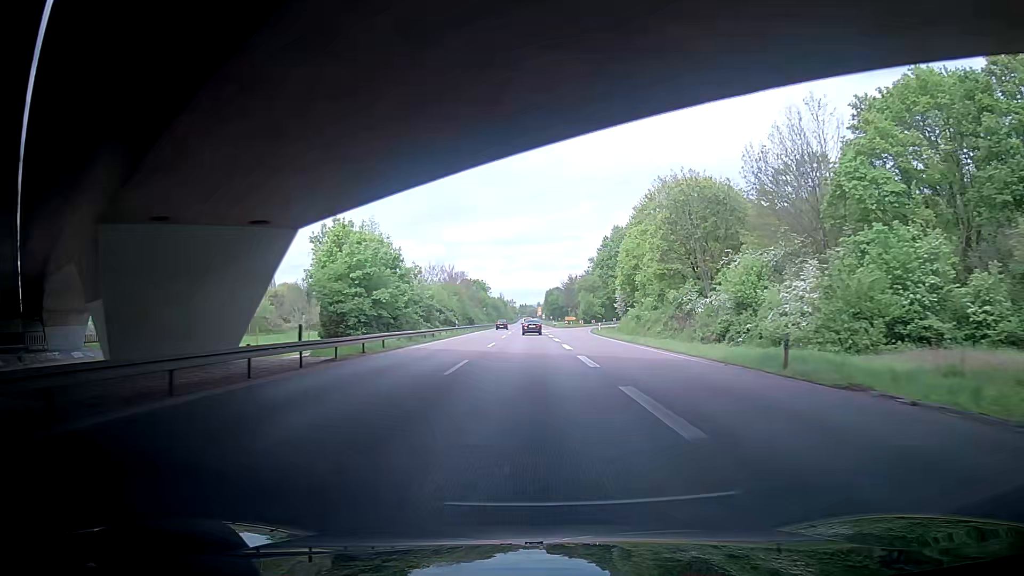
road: trunk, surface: asphalt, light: Day
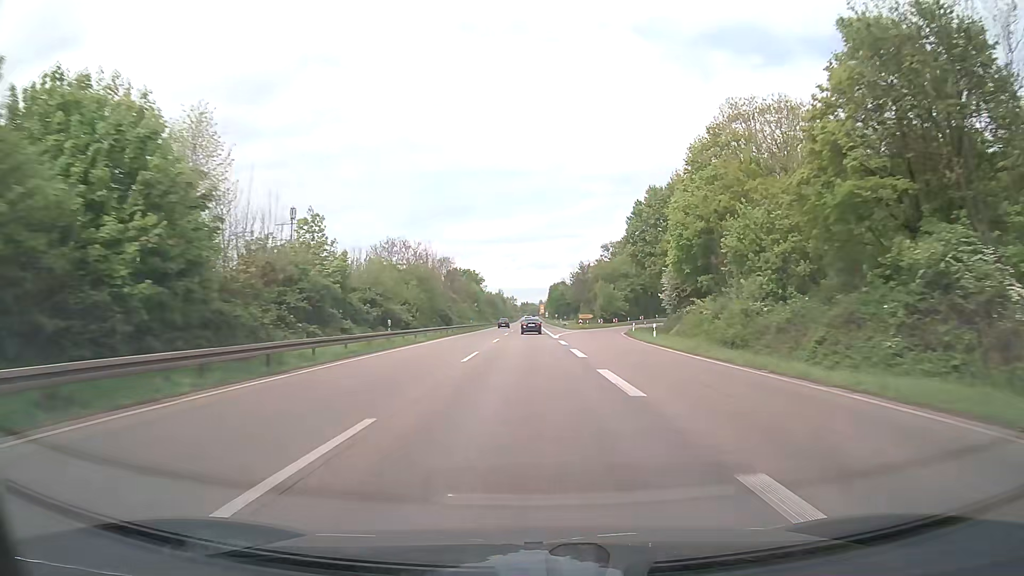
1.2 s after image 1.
(-0.1, +31.9) m; -1°
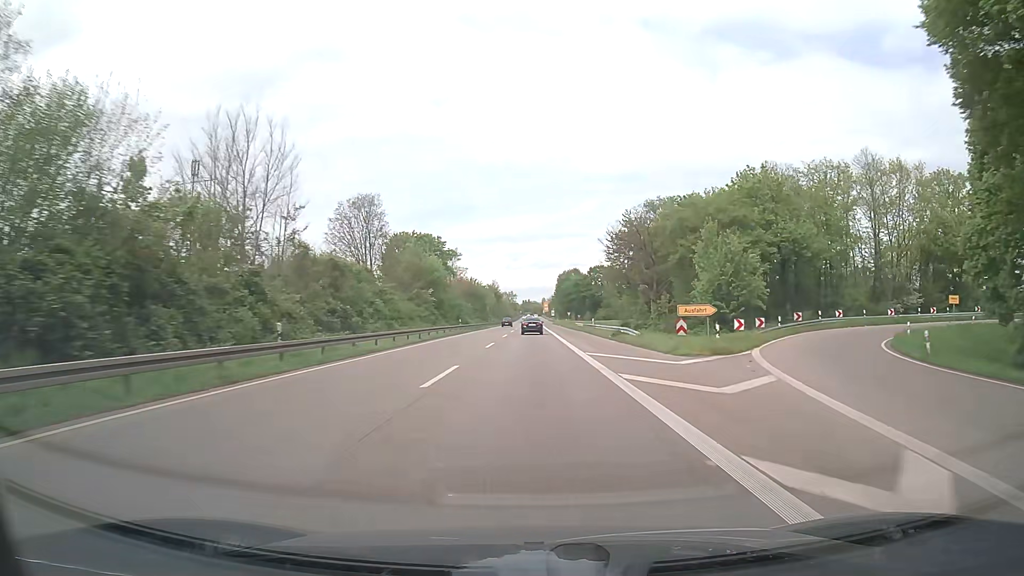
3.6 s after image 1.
(-0.3, +63.2) m; 0°
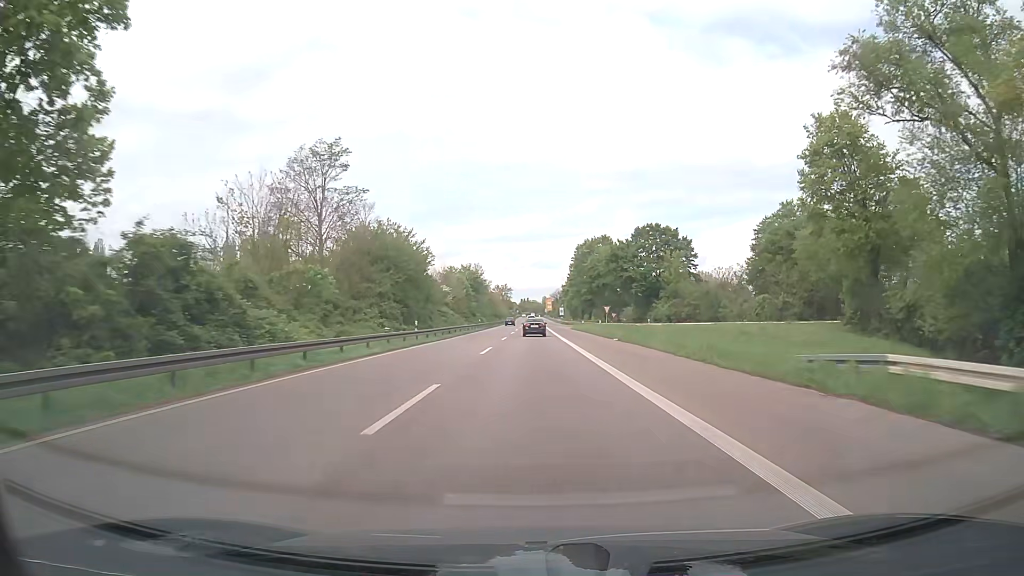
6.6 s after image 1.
(-0.2, +78.9) m; 0°
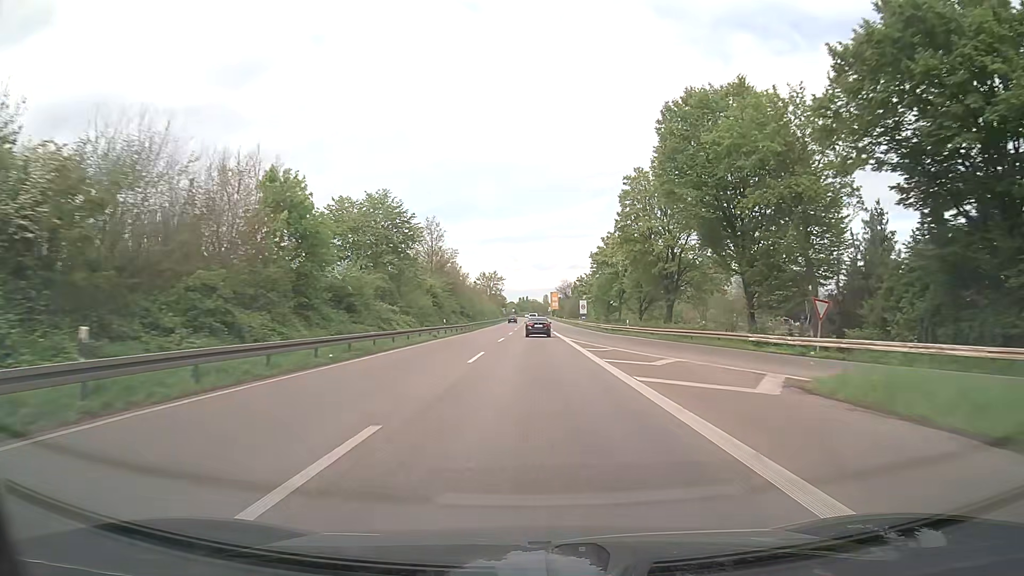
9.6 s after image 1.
(+0.2, +79.0) m; 0°
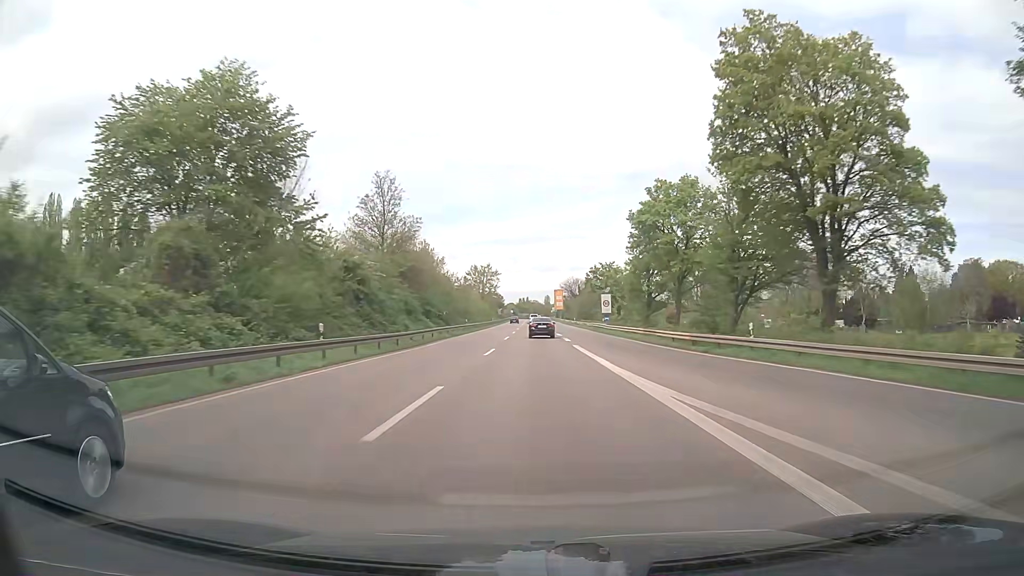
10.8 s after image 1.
(0.0, +31.6) m; 0°
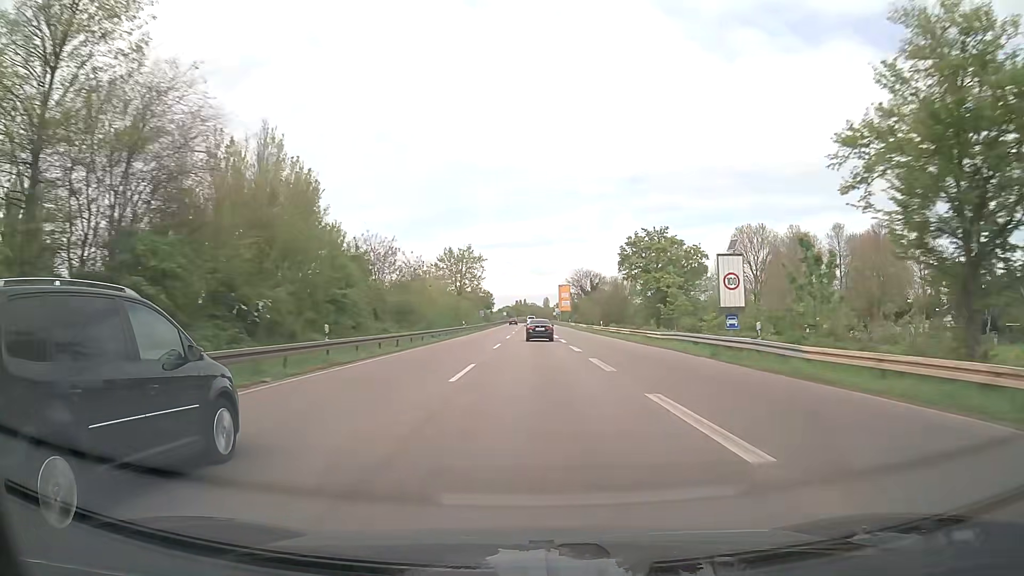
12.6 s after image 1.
(+0.2, +47.5) m; 0°
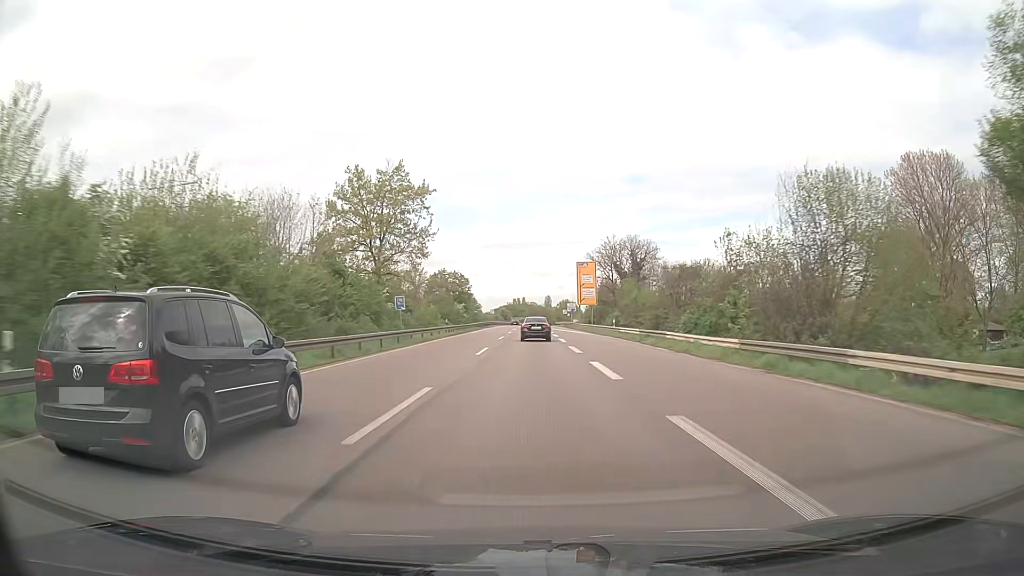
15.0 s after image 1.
(+0.2, +63.1) m; 0°
(0, +10) (0, +20) (0, +30) (0, +40) (0, +50) (0, +60) (0, +70) (0, +80) (0, +90) (0, +100) m
